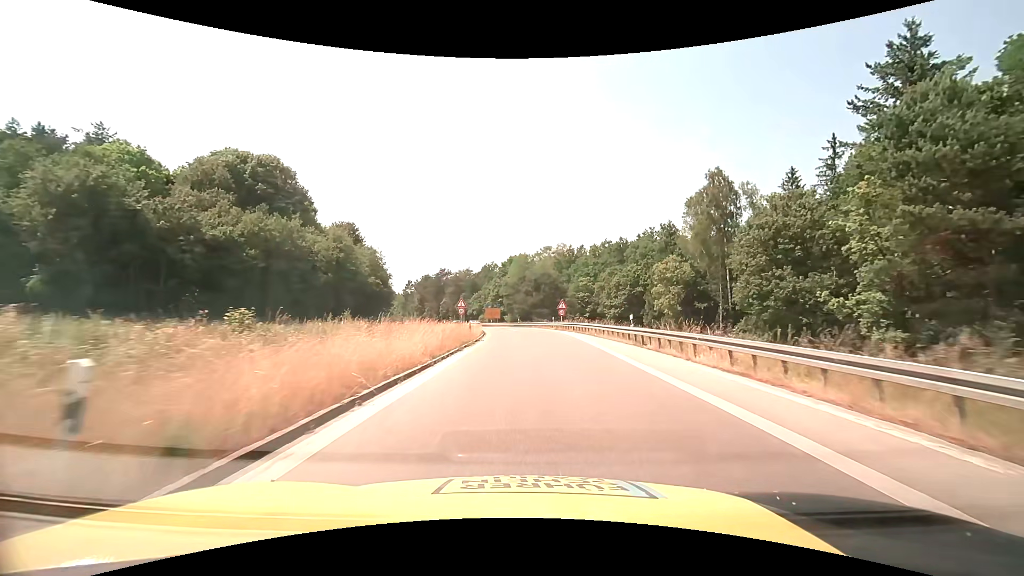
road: motorway_link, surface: asphalt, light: Day
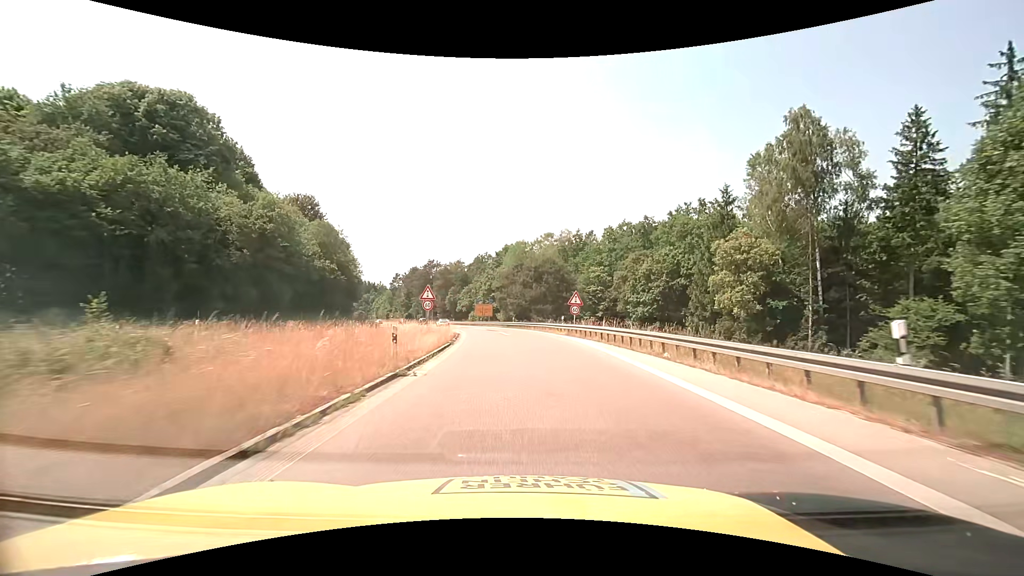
(+0.1, +17.2) m; +1°
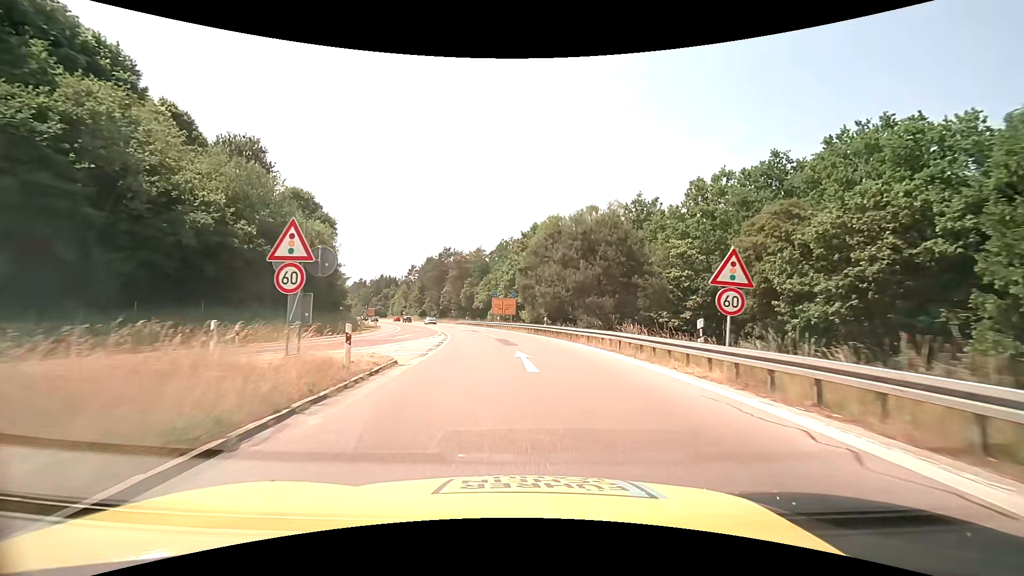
(-0.6, +24.7) m; -3°
